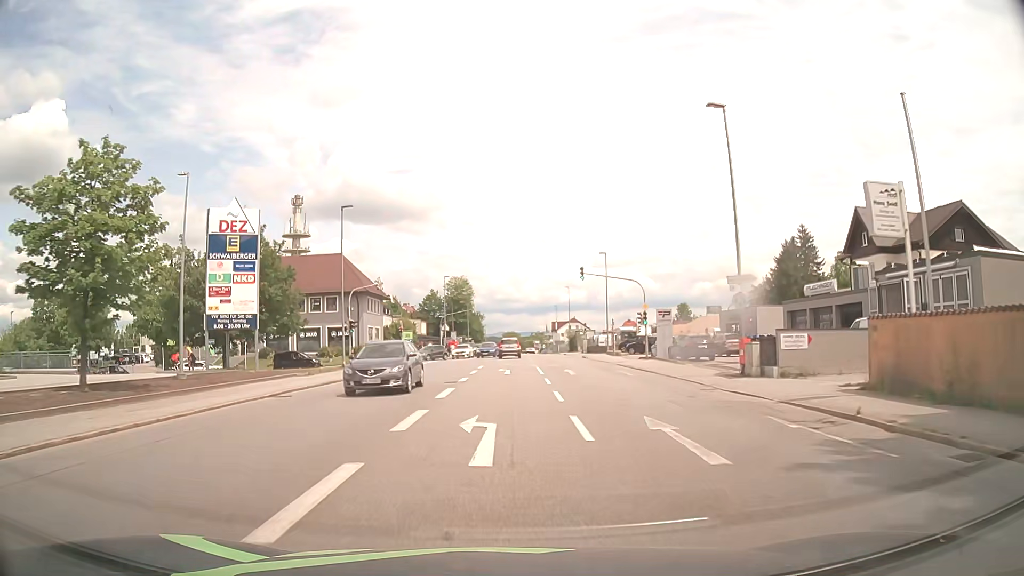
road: tertiary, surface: asphalt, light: Day
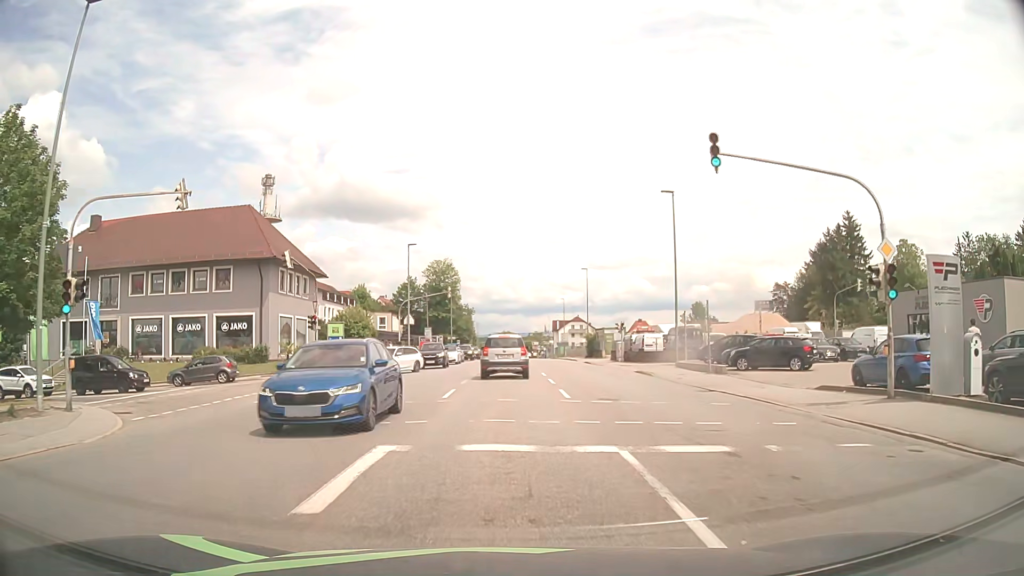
(+0.2, +28.8) m; 0°
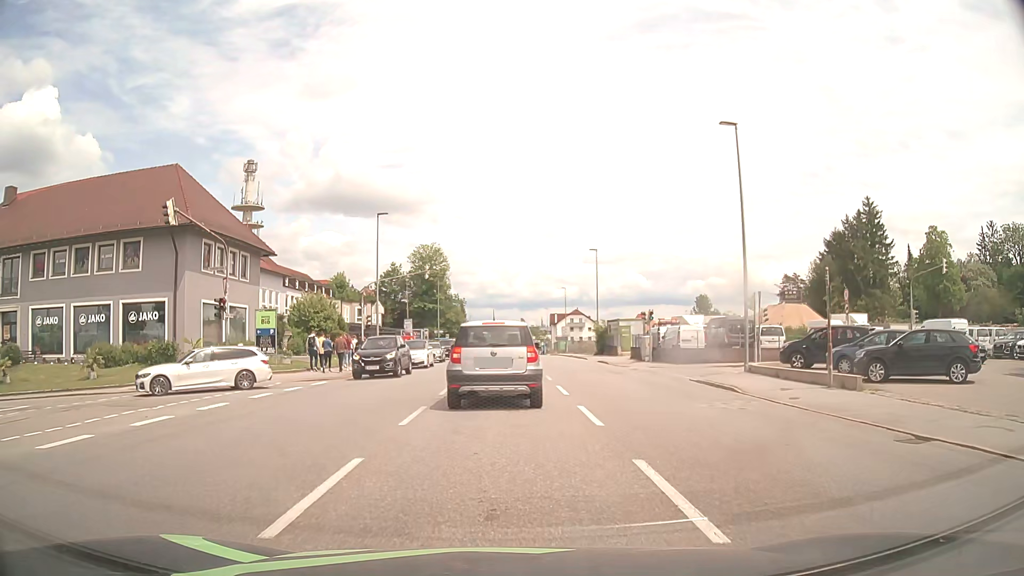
(+0.1, +11.9) m; 0°
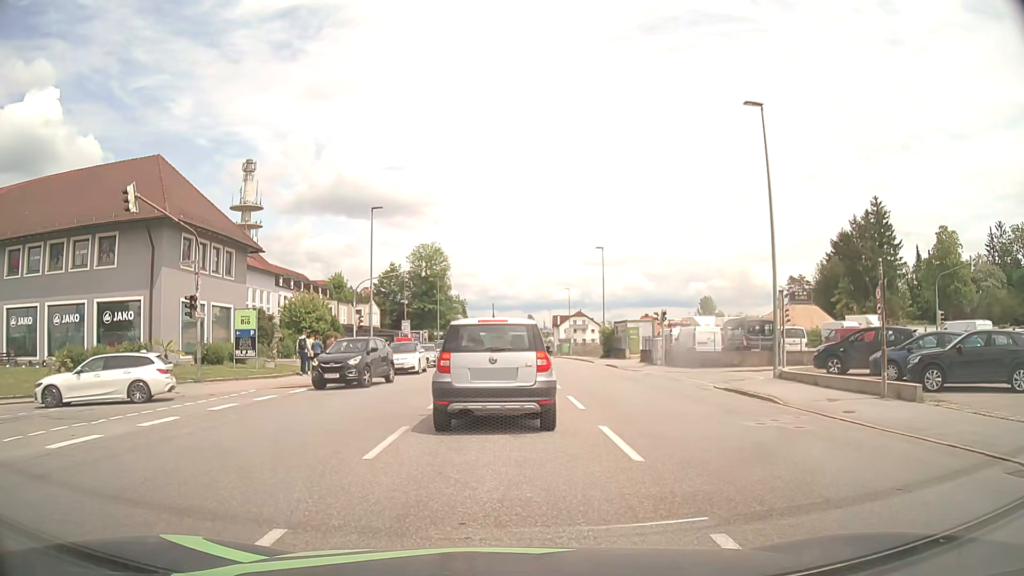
(0.0, +2.7) m; -1°
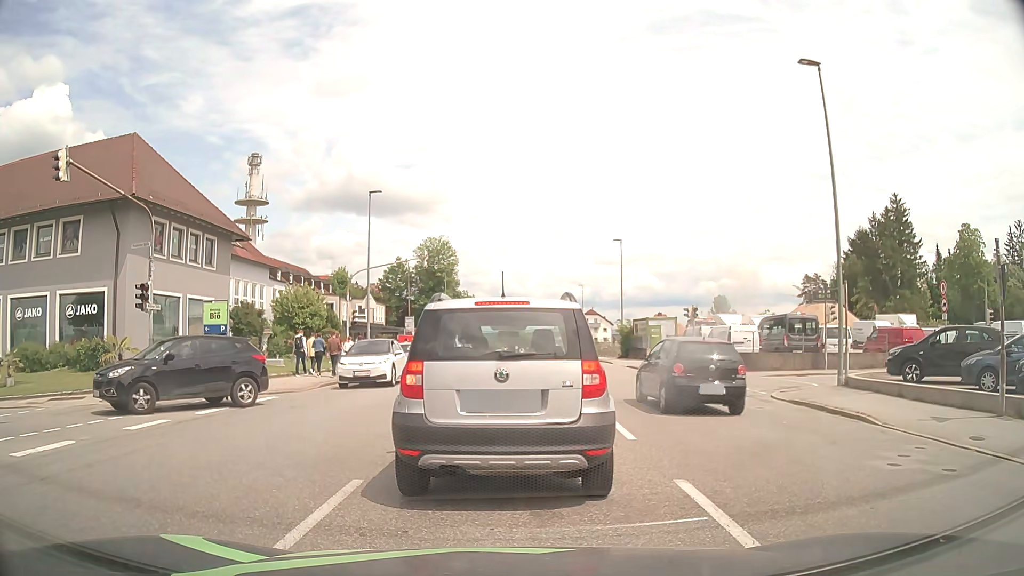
(0.0, +4.0) m; -1°
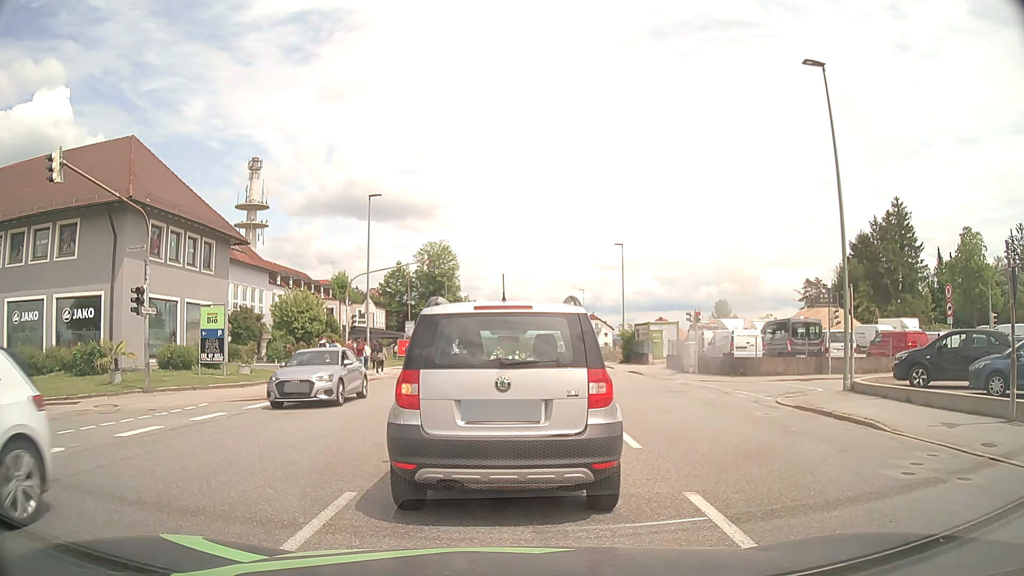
(0.0, +0.4) m; 0°
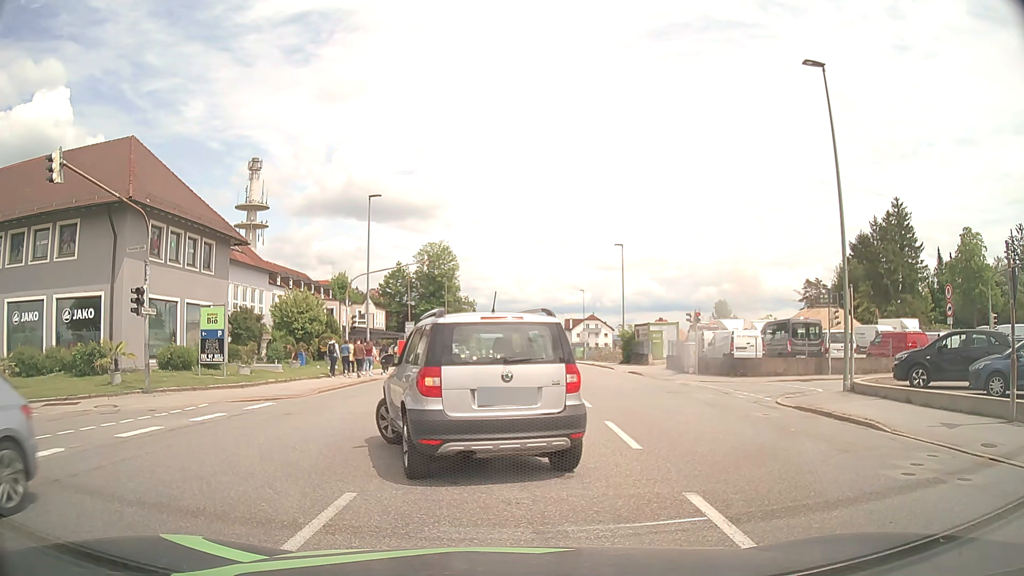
(0.0, 0.0) m; 0°
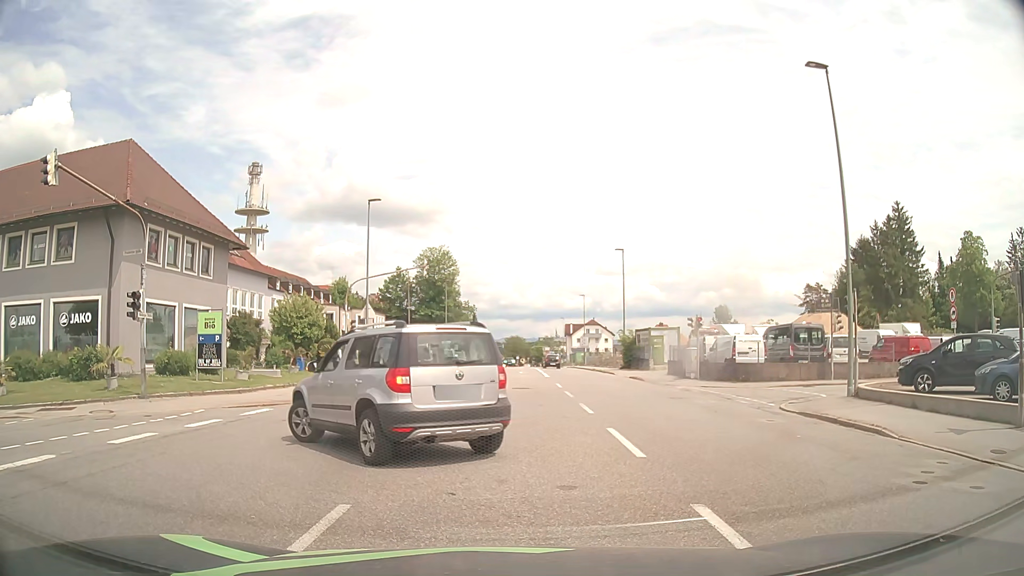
(0.0, +0.3) m; 0°
